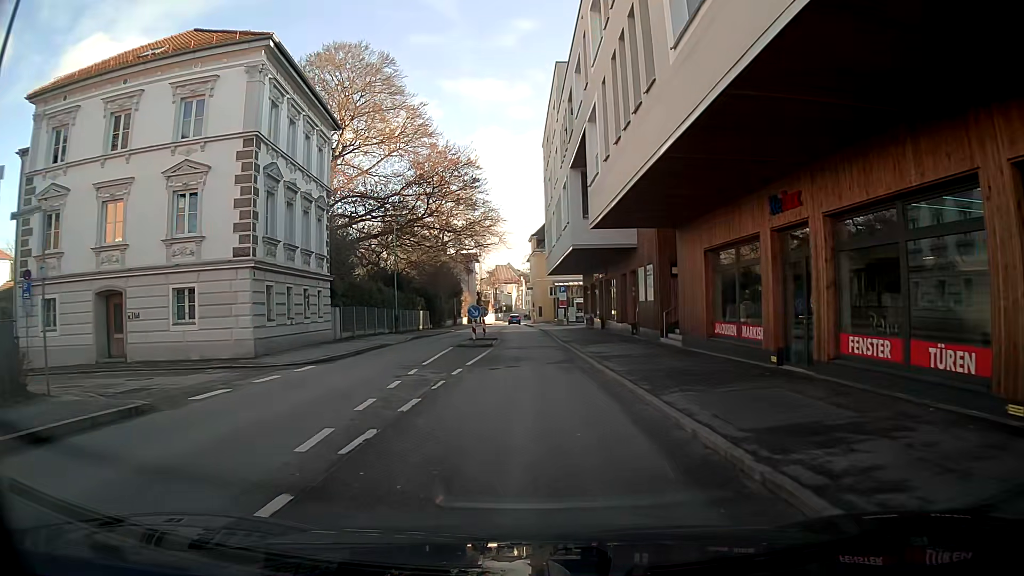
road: primary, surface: asphalt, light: Day
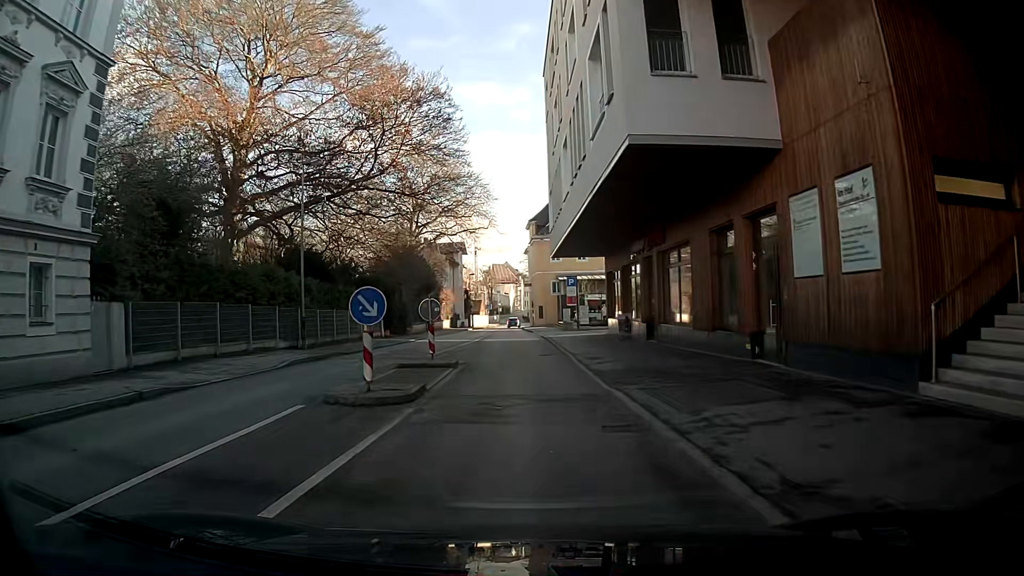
(+1.0, +18.6) m; +3°
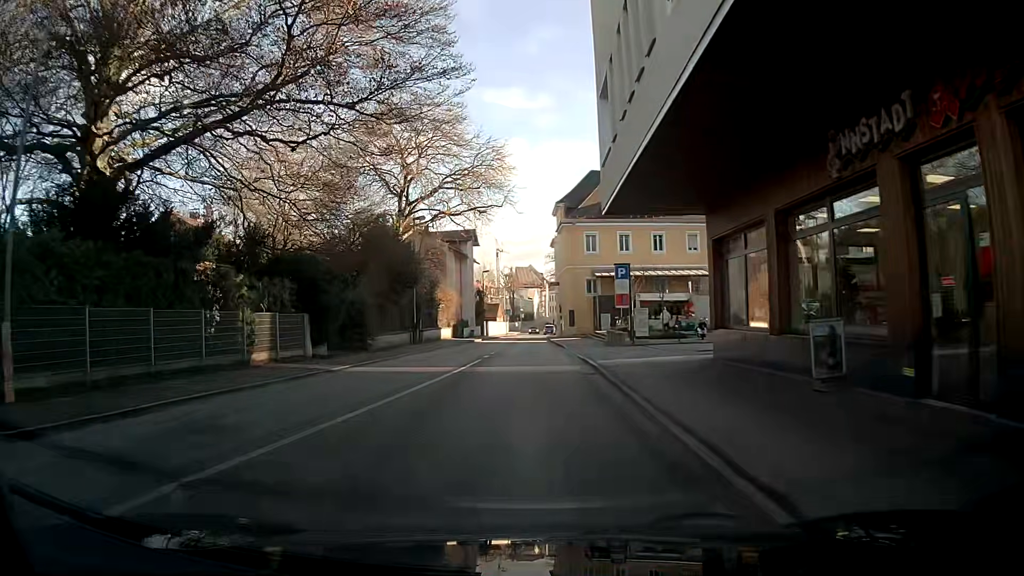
(-0.9, +18.3) m; -5°
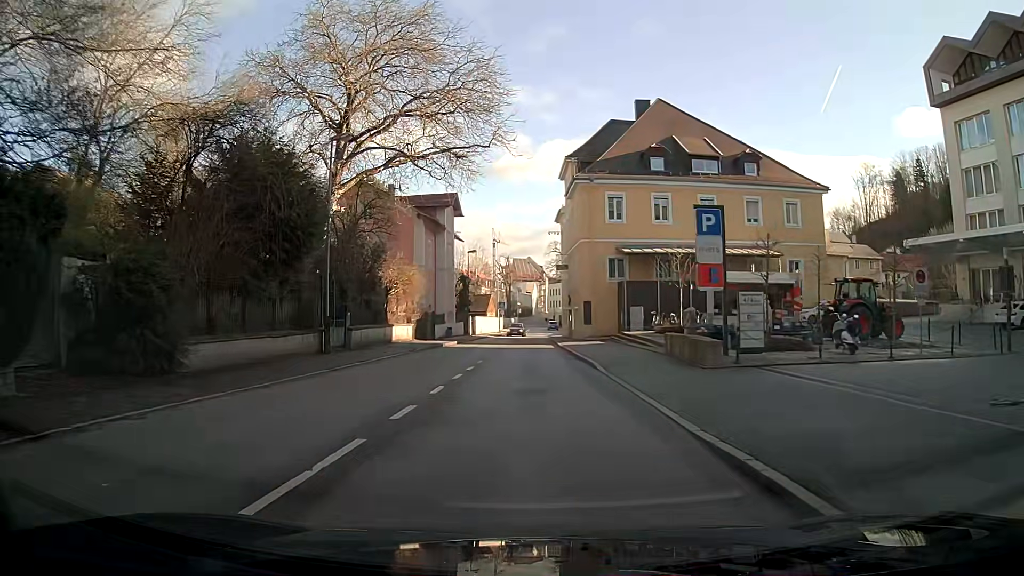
(0.0, +18.2) m; 0°
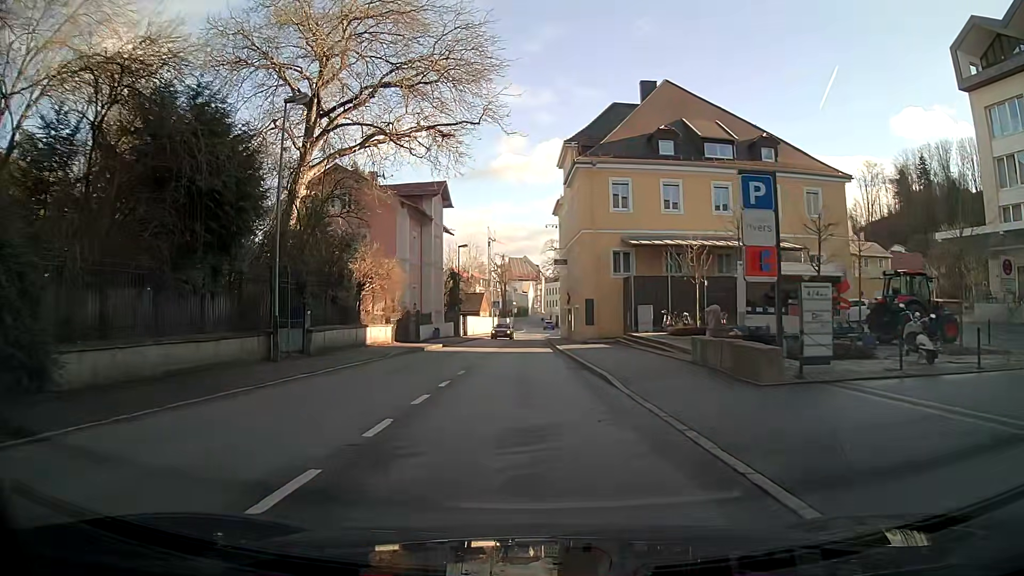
(0.0, +4.6) m; 0°
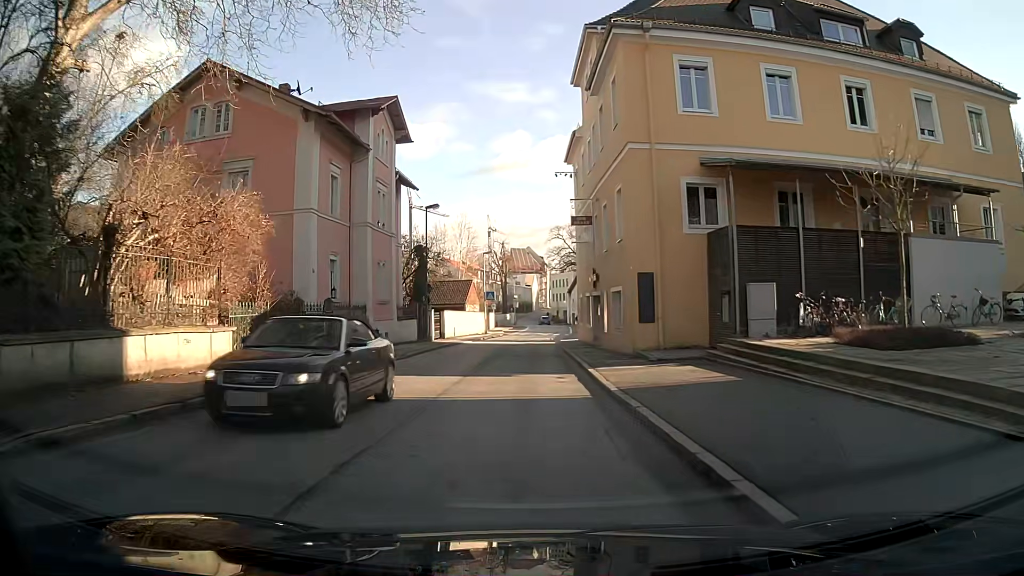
(-0.2, +19.0) m; -1°
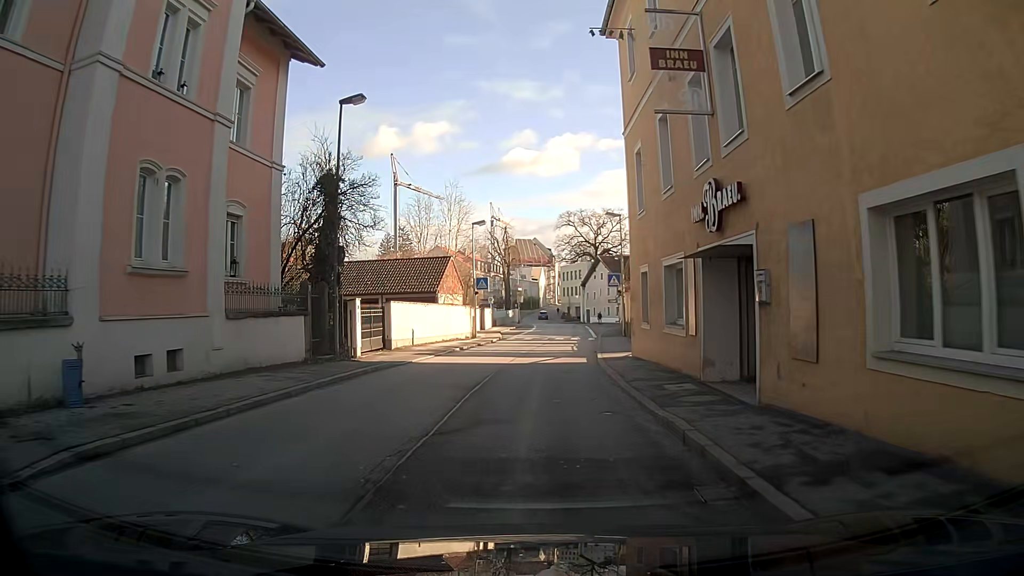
(-0.2, +19.3) m; -1°
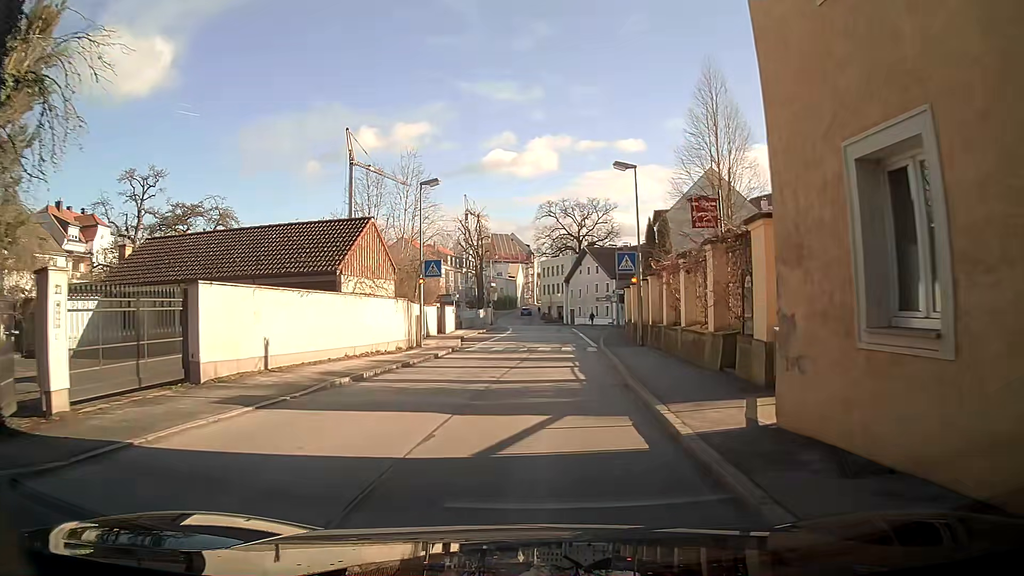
(0.0, +14.3) m; +3°
(+1, +10) (+1, +20) (+2, +30) (+2, +40) (+2, +50) (+3, +60) (+2, +70) (+2, +80) (0, +90) (-1, +100) m
